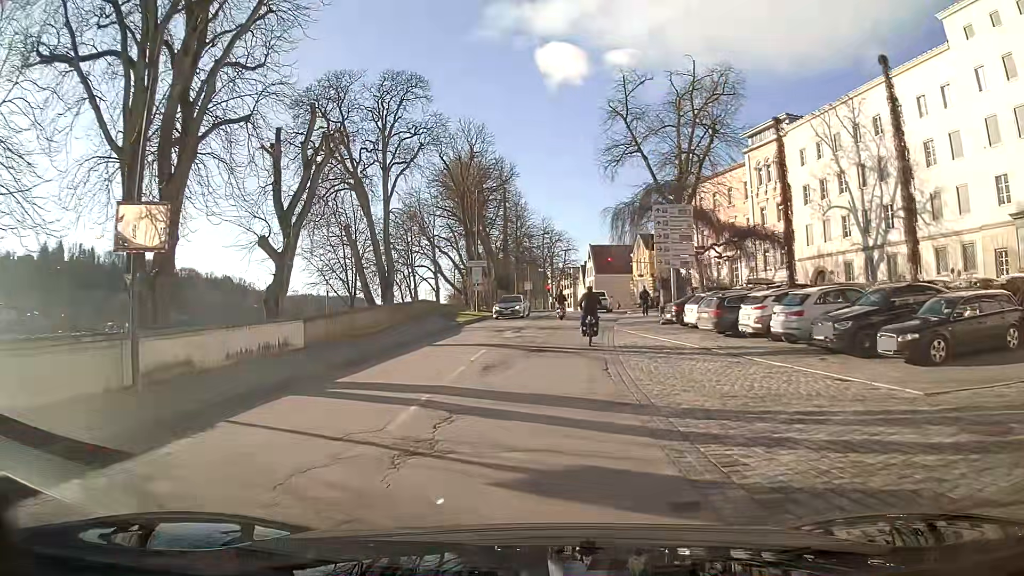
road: primary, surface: asphalt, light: Day
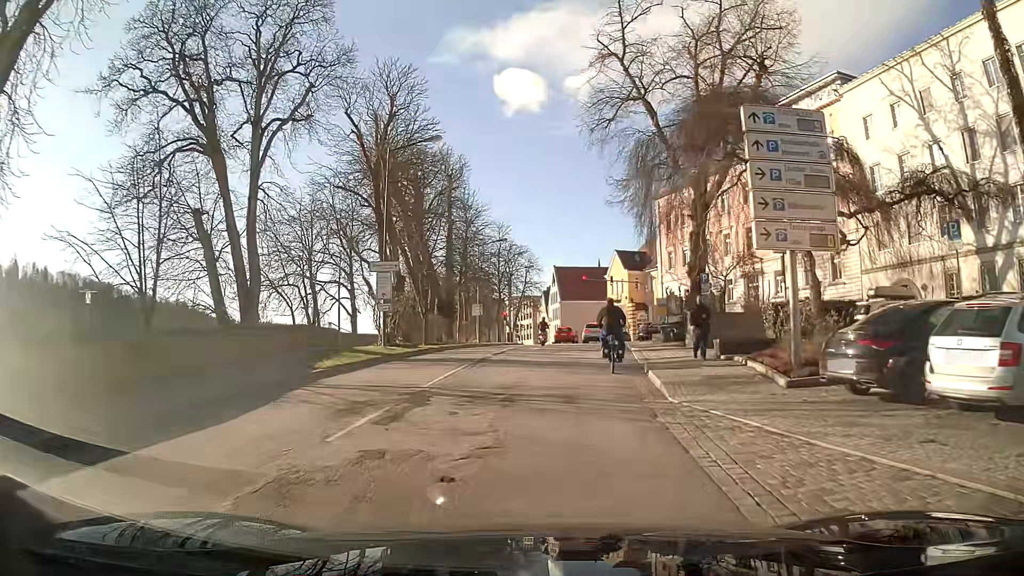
(+0.5, +18.8) m; +4°
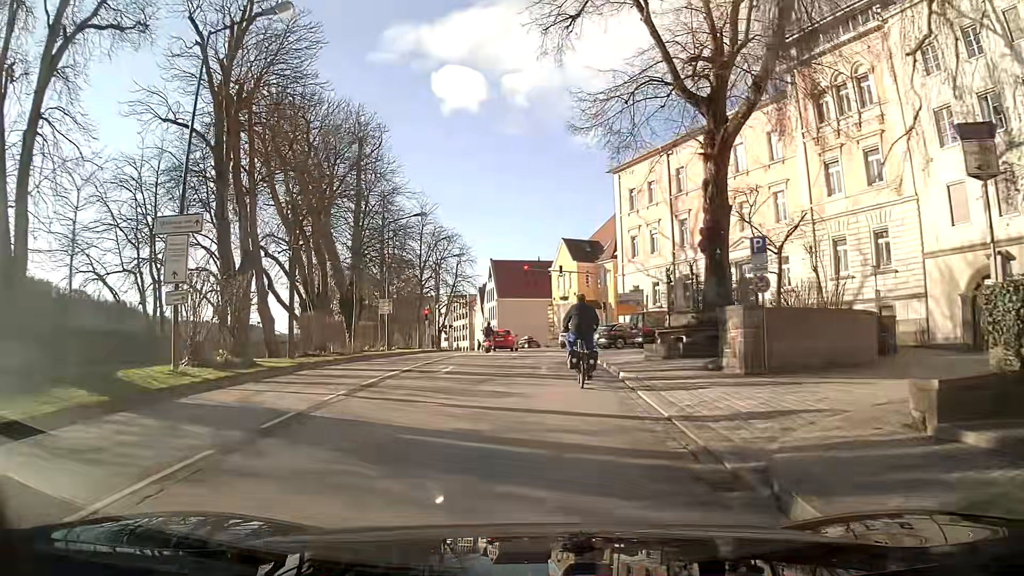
(+0.6, +13.2) m; +5°
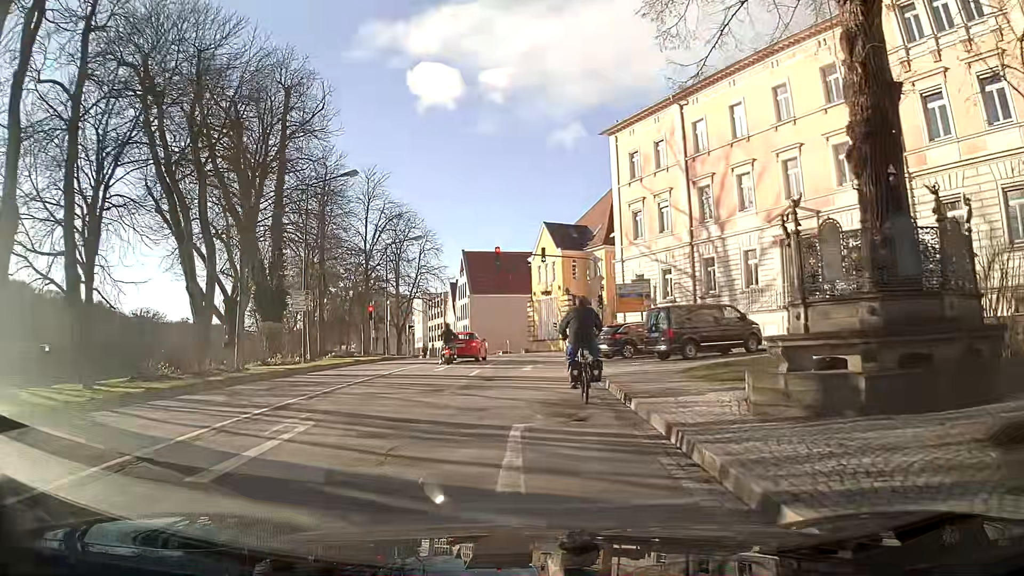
(+0.2, +11.7) m; +1°
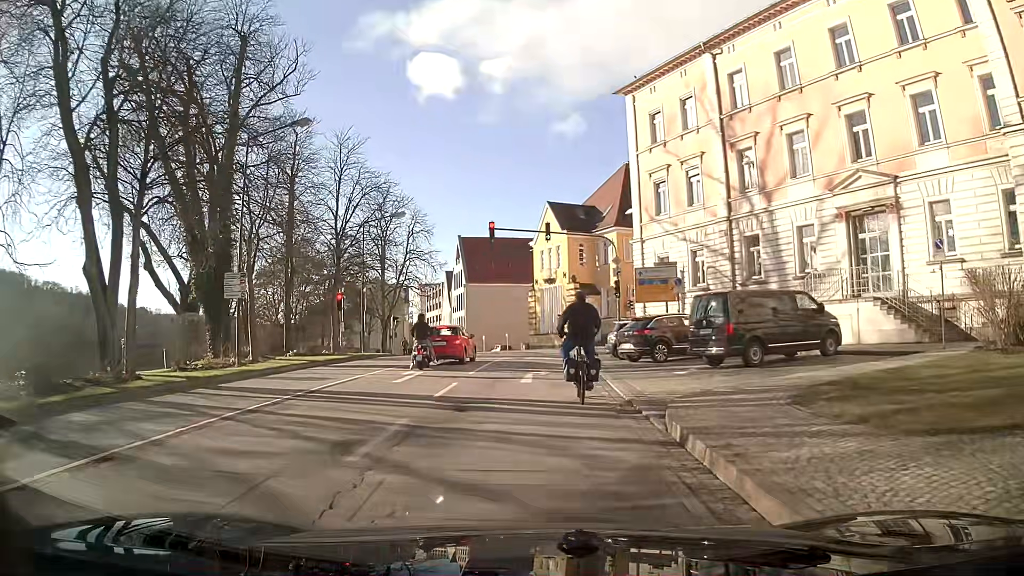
(0.0, +7.0) m; 0°
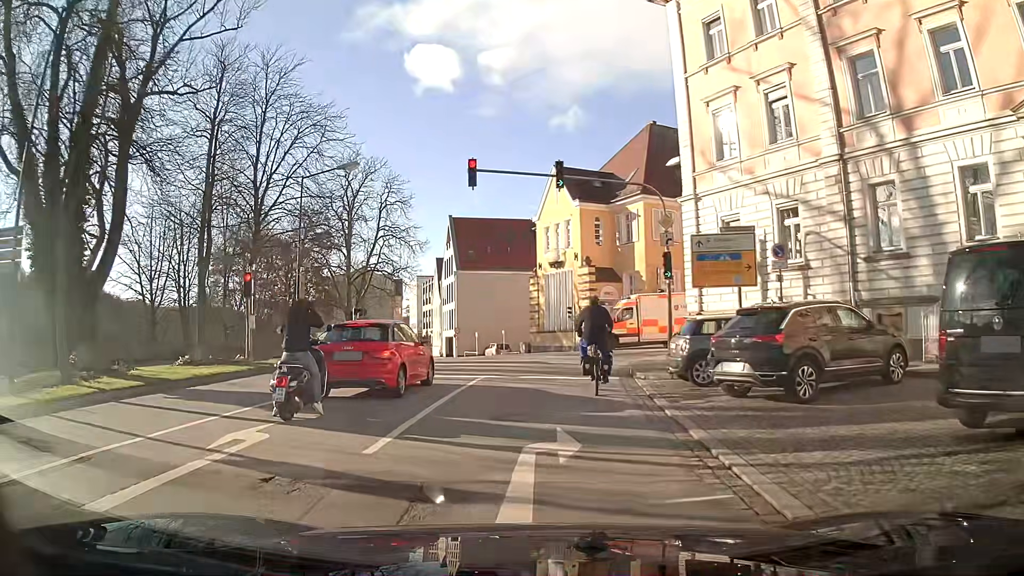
(0.0, +11.6) m; 0°
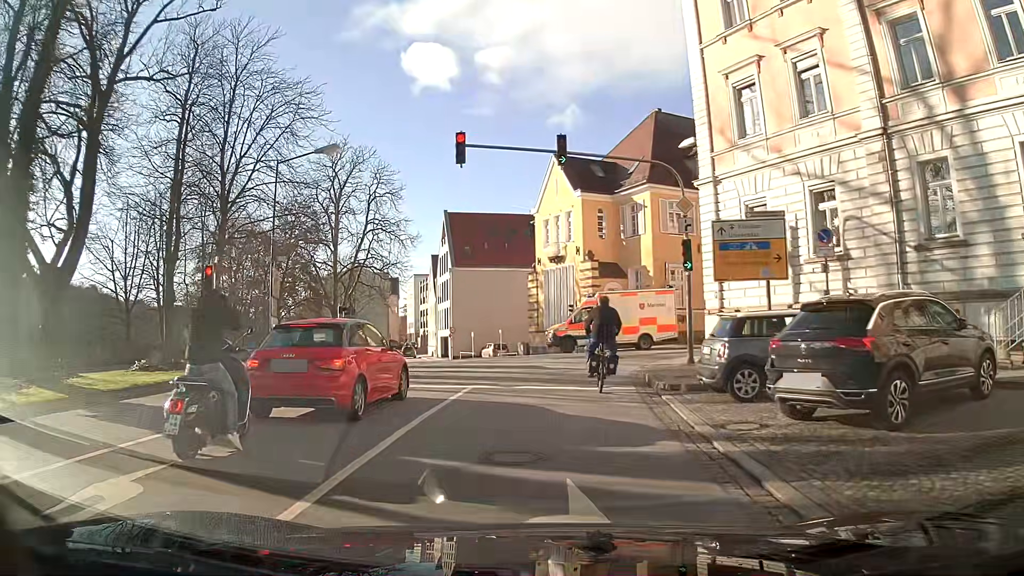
(0.0, +2.9) m; 0°
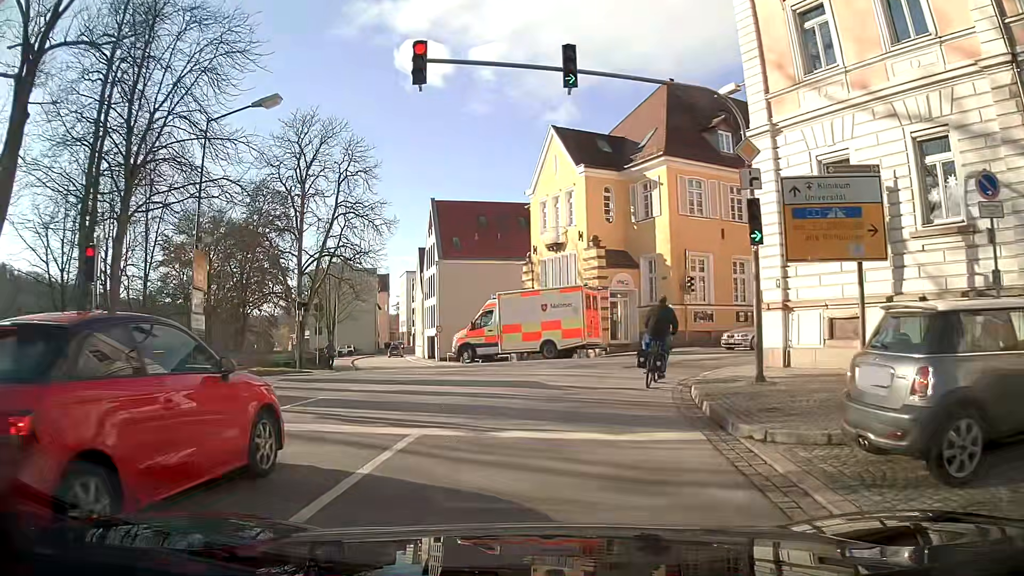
(0.0, +6.1) m; +1°
(0, +10) (+4, +19) (+12, +25) (+21, +30) (+30, +34) (+39, +39) (+48, +43) (+57, +47) (+66, +52) (+75, +56) m
